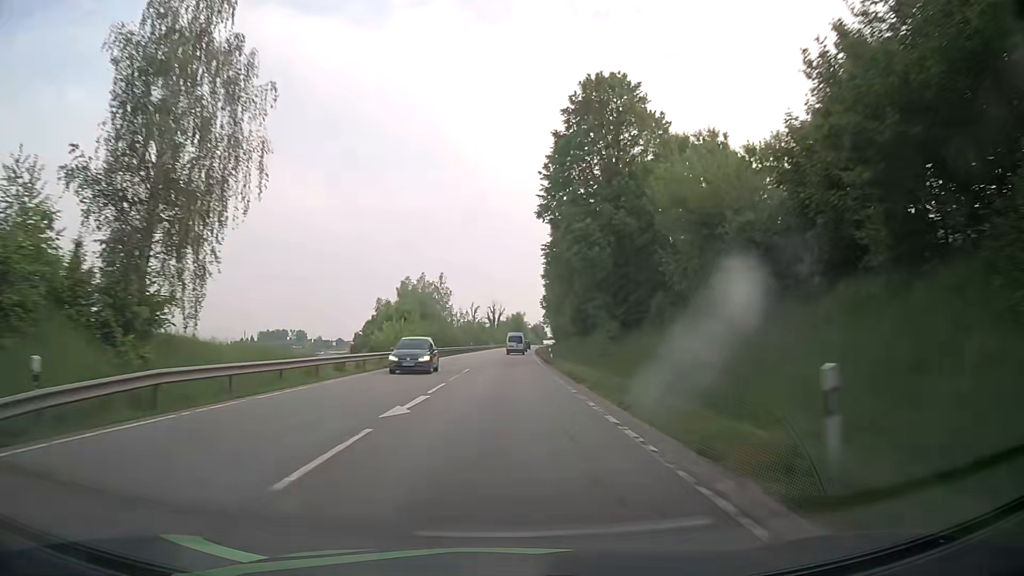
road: primary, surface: asphalt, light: Day
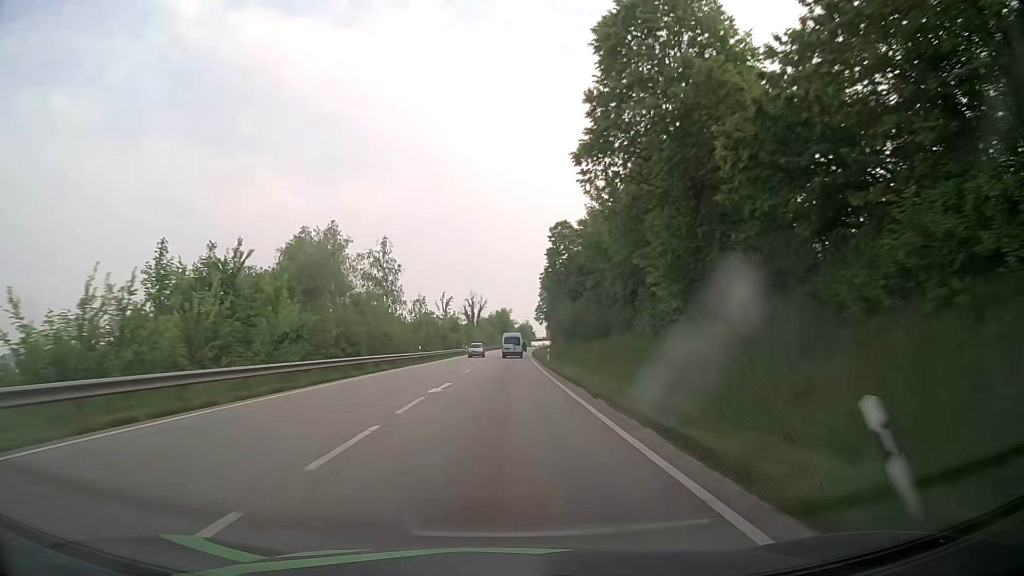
(+0.6, +46.6) m; +2°
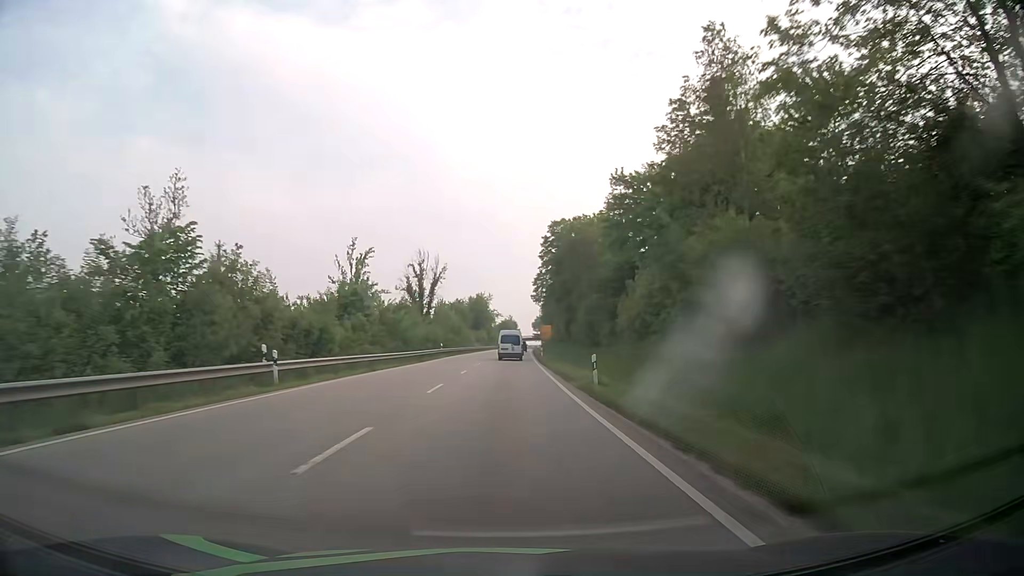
(+0.7, +73.7) m; +2°
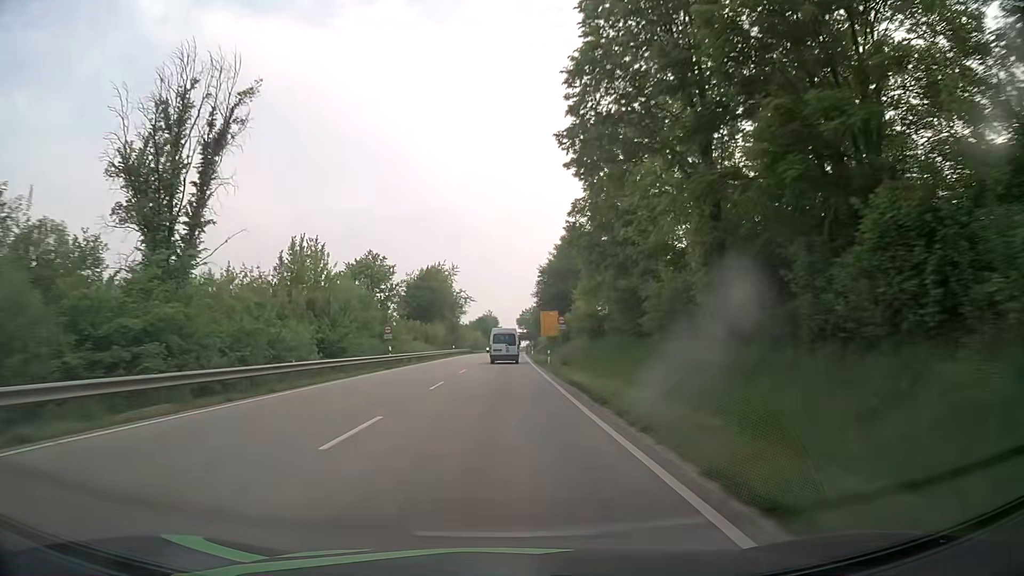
(+1.0, +69.3) m; +2°
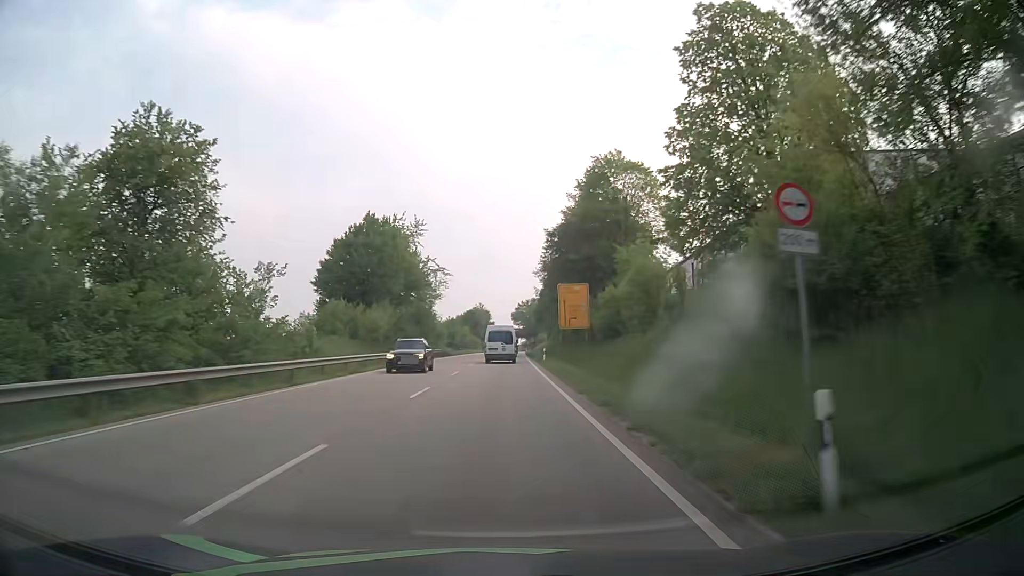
(-0.1, +39.5) m; 0°
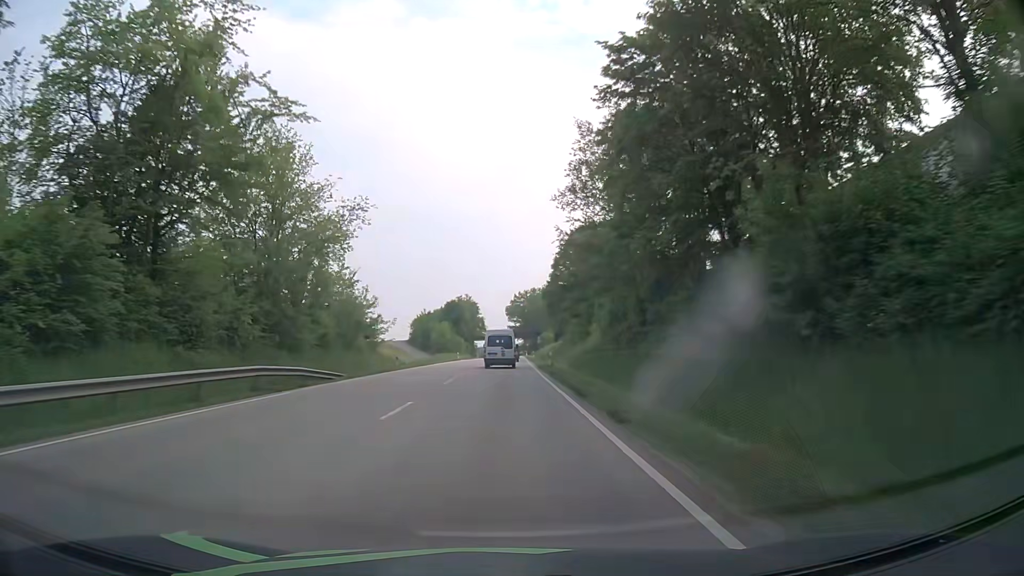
(+0.2, +51.9) m; 0°
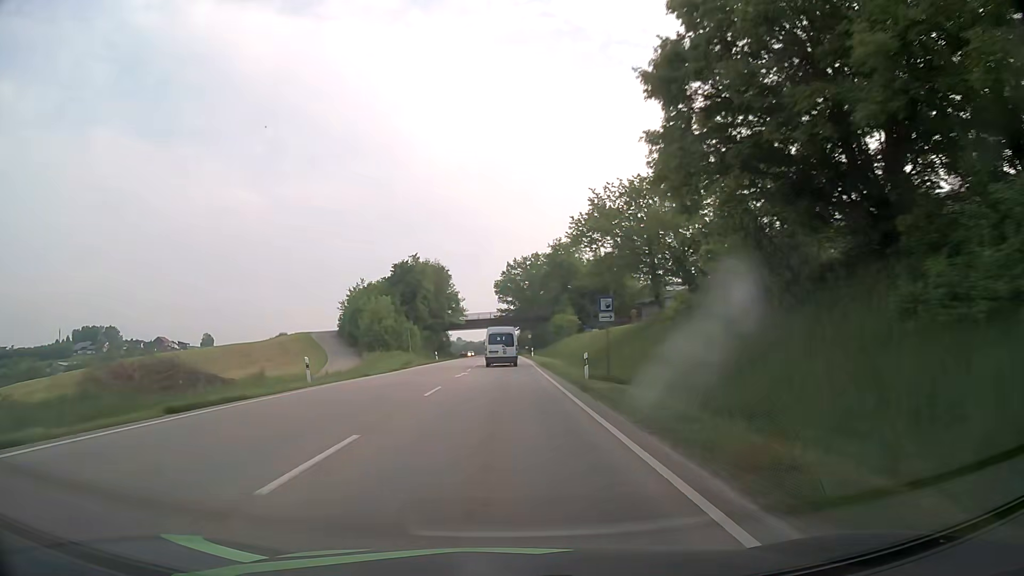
(+0.6, +66.0) m; +1°
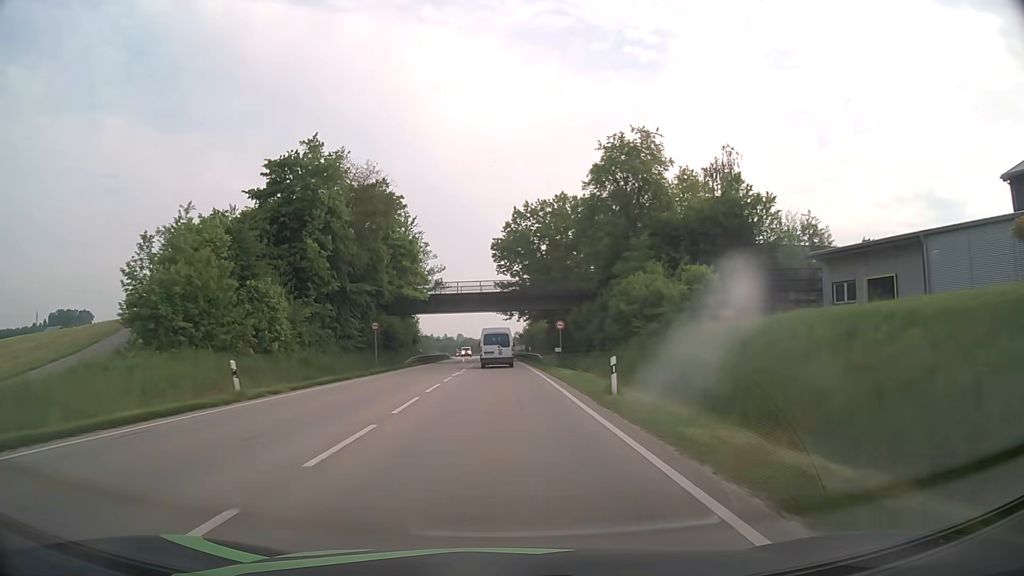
(0.0, +53.1) m; 0°
(0, +10) (0, +20) (0, +30) (0, +40) (0, +50) (-1, +60) (-1, +70) (-1, +80) (-1, +90) (-2, +100) m
